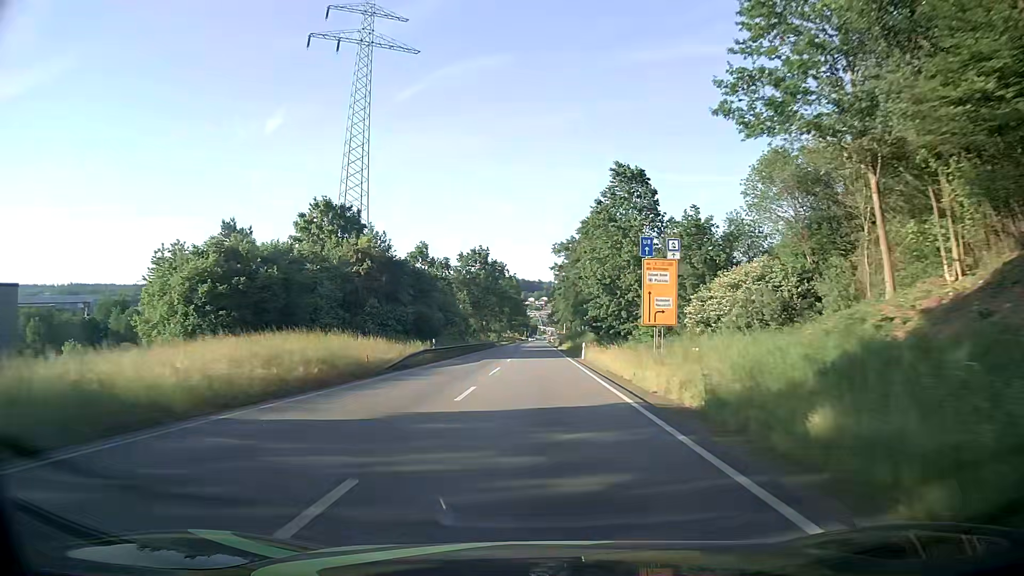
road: primary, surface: asphalt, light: Day
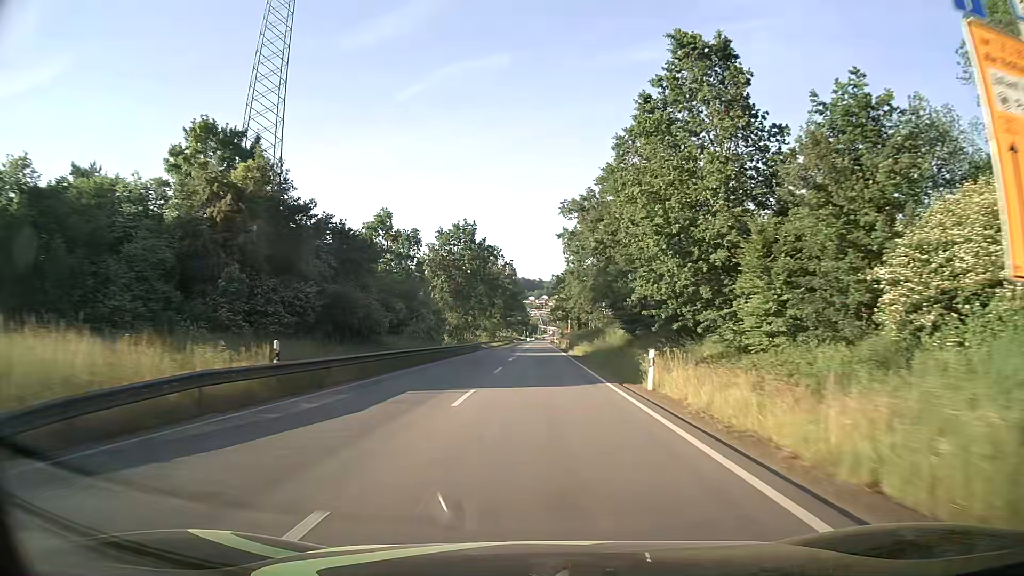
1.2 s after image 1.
(+0.1, +25.0) m; 0°
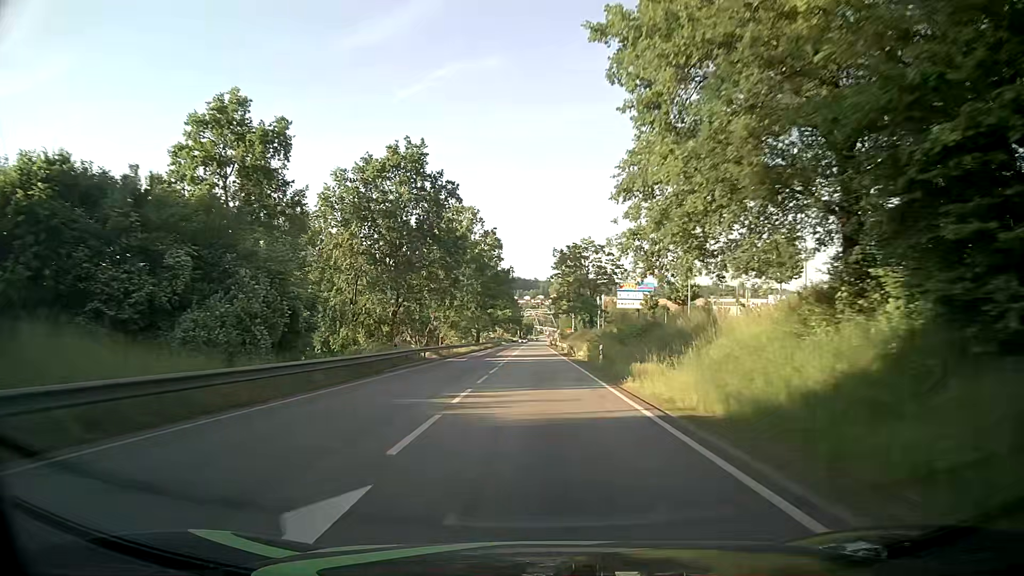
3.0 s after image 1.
(0.0, +37.5) m; 0°
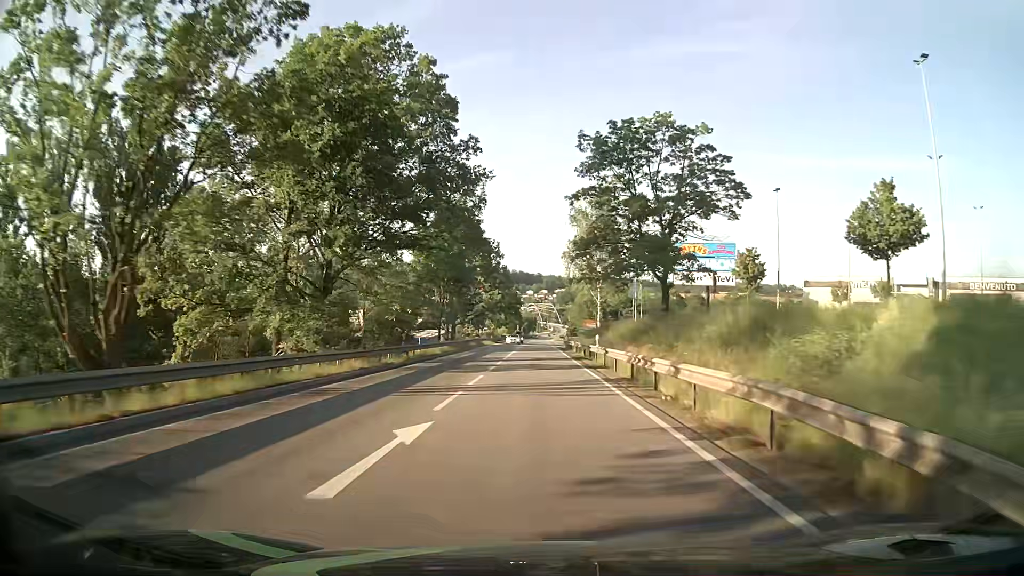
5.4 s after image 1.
(-0.3, +49.9) m; -1°
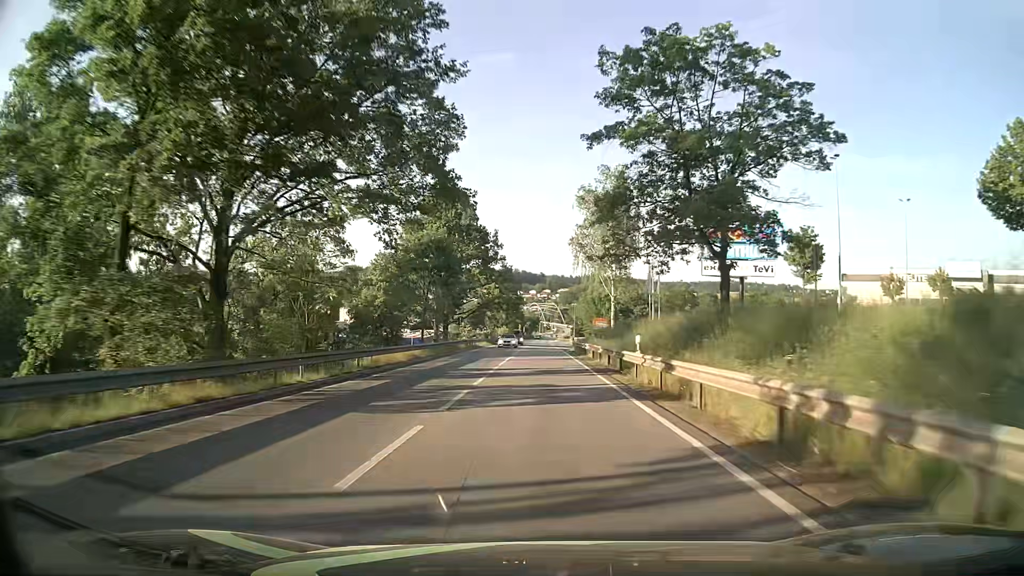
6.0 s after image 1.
(0.0, +12.0) m; 0°
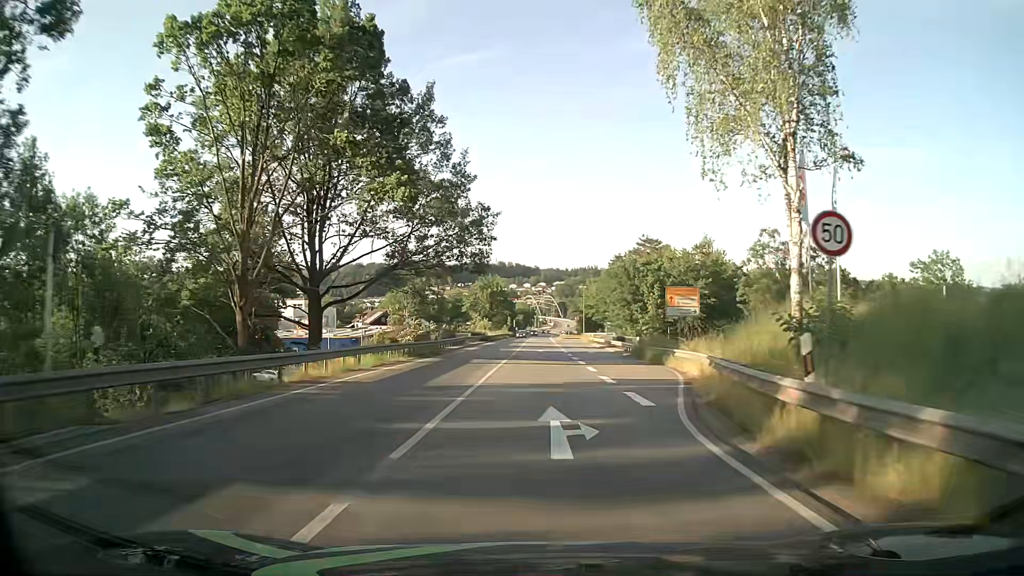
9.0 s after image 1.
(0.0, +51.7) m; 0°
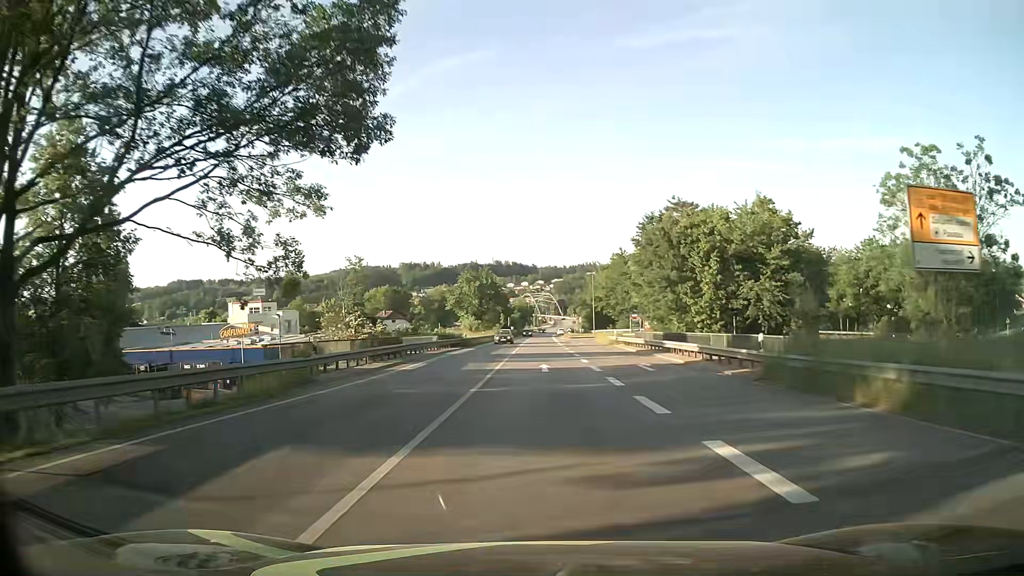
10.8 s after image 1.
(0.0, +24.9) m; 0°
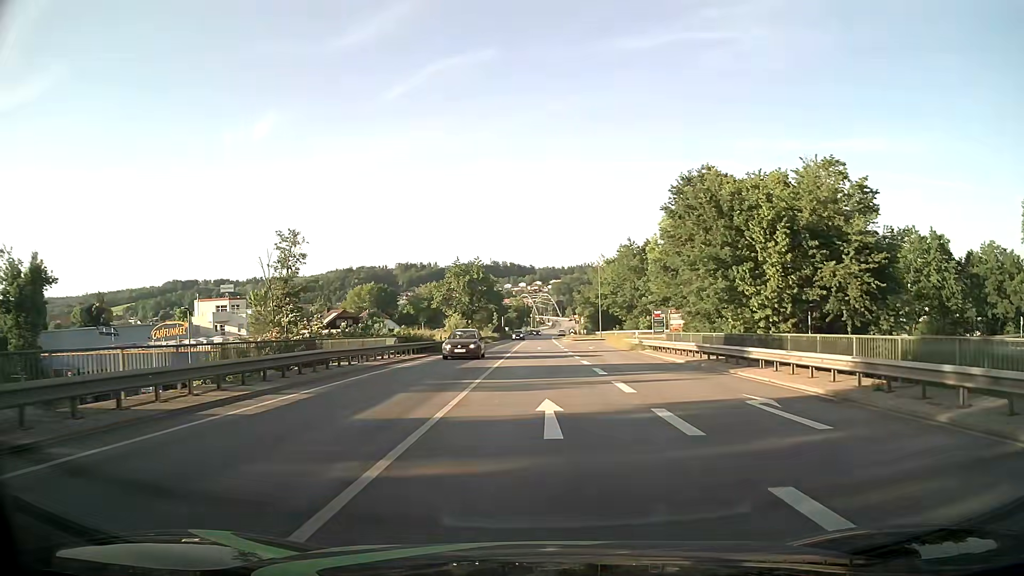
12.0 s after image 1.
(0.0, +14.3) m; 0°
(0, +10) (0, +20) (0, +30) (0, +40) (0, +50) (0, +60) (+1, +70) (+1, +80) (+1, +90) (+1, +100) m
